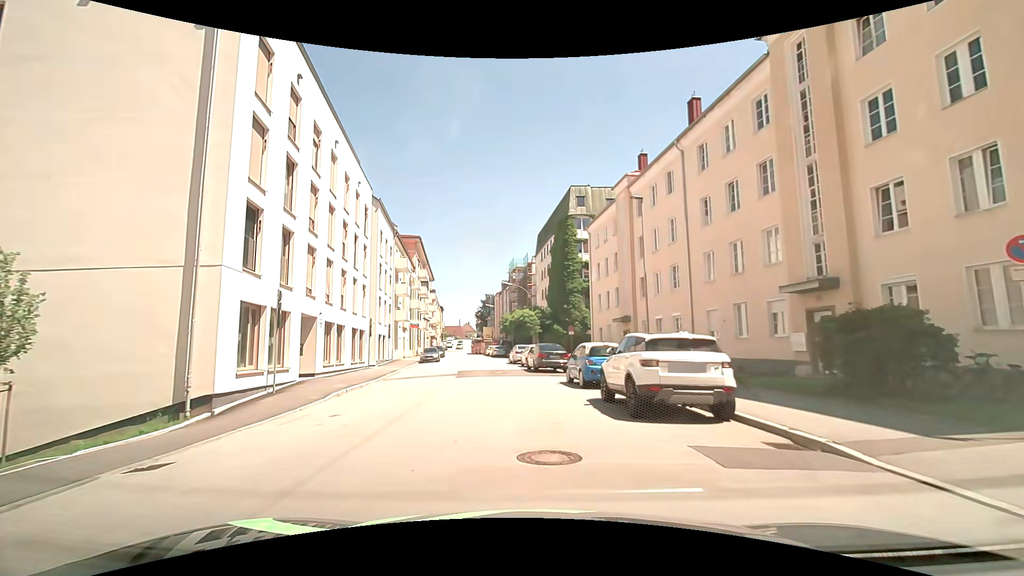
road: tertiary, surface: asphalt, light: Day
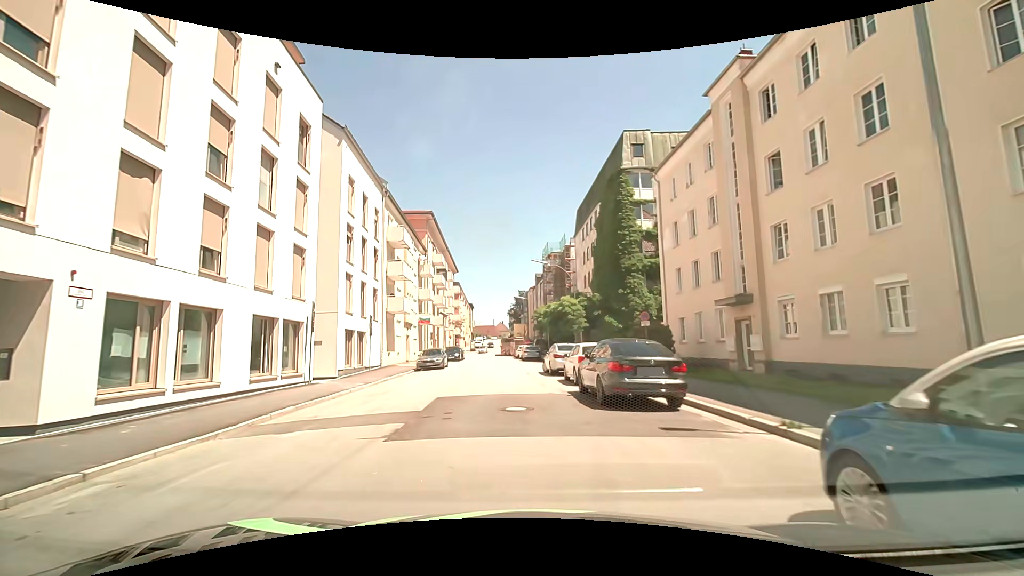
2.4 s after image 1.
(-0.6, +14.9) m; -5°
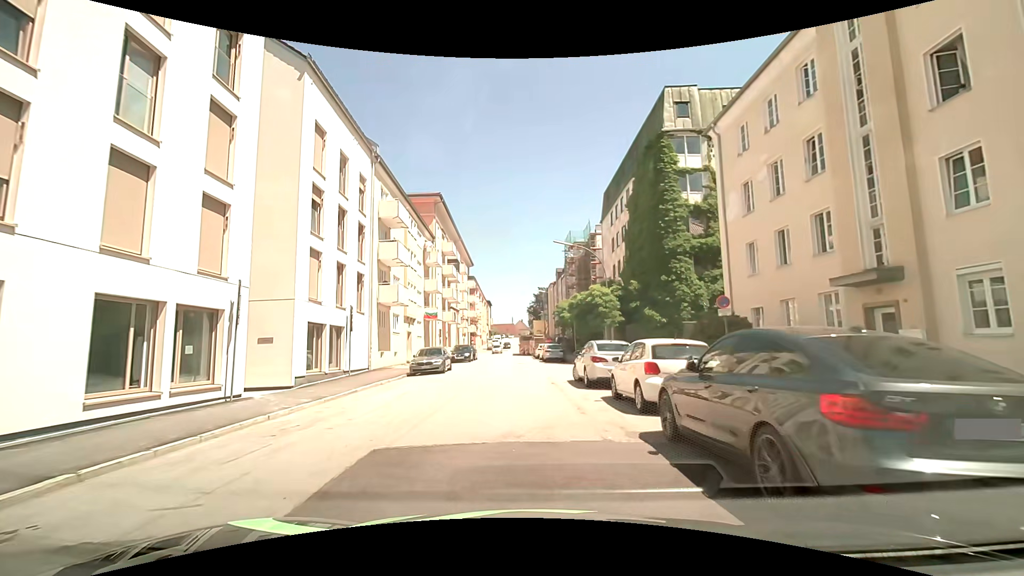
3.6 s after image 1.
(-0.1, +7.2) m; -1°
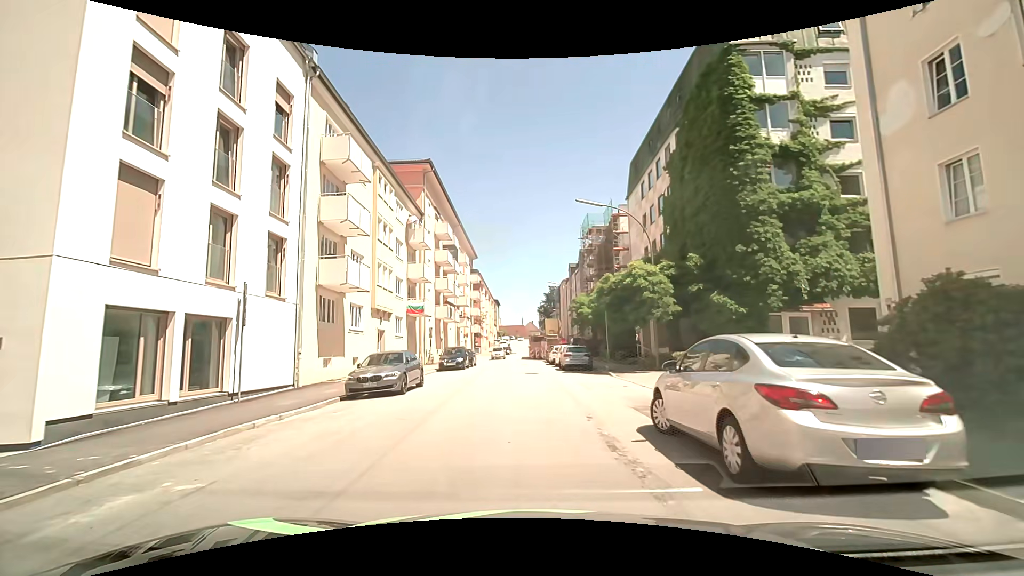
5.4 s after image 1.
(-0.2, +10.6) m; 0°
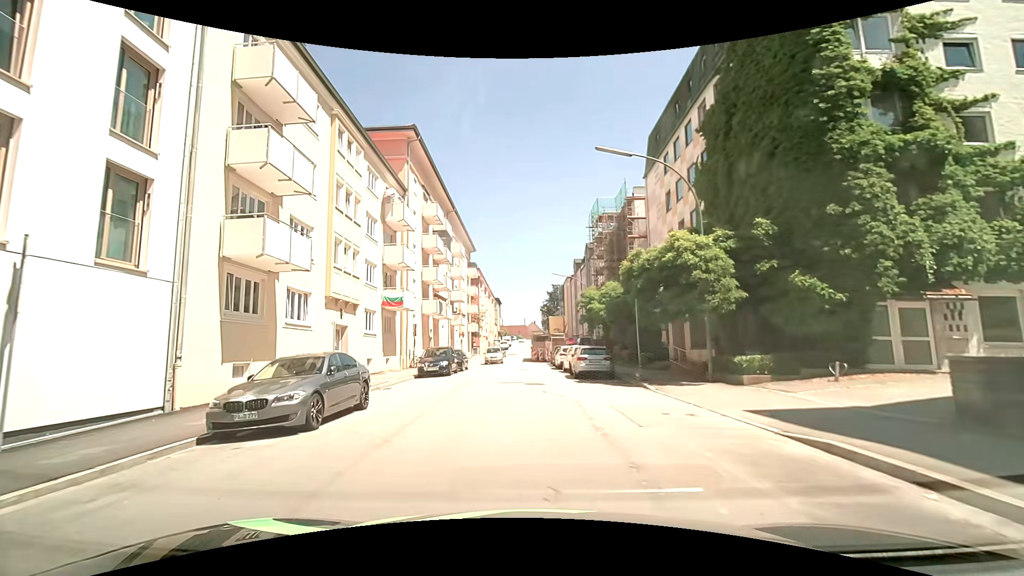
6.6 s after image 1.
(-0.1, +6.9) m; -1°
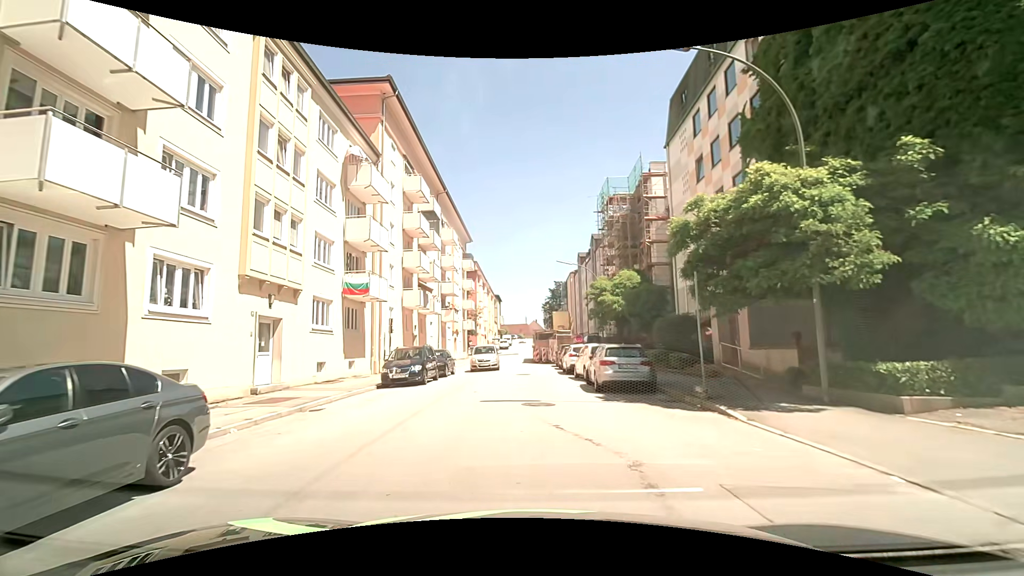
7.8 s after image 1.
(-0.1, +6.7) m; 0°
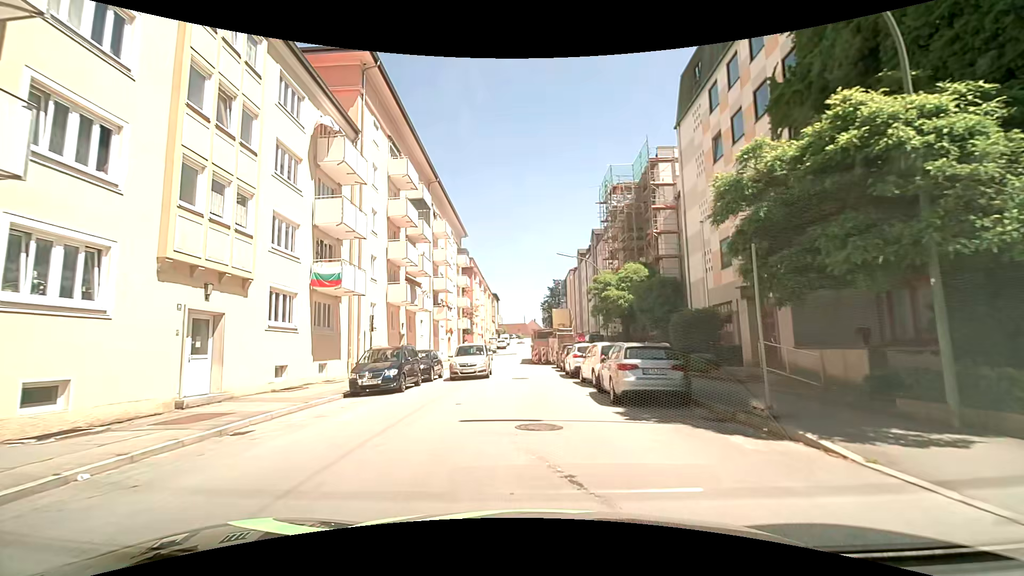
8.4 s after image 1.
(0.0, +3.3) m; -1°
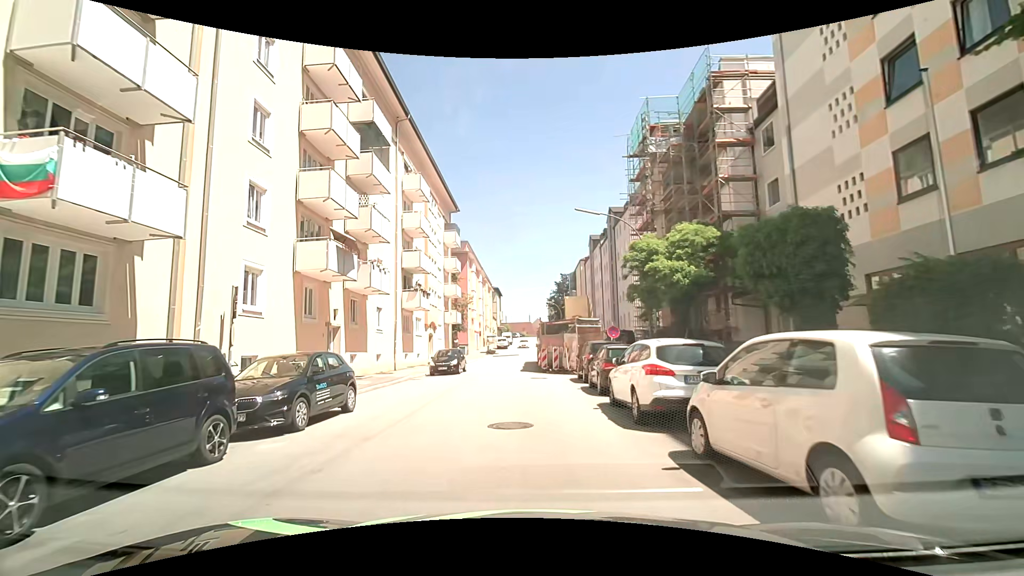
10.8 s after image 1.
(+0.1, +13.0) m; 0°
(0, +10) (0, +20) (-1, +30) (-1, +40) (0, +50) (+1, +60) (+1, +70) (+1, +80) (+1, +90) (+1, +100) m
